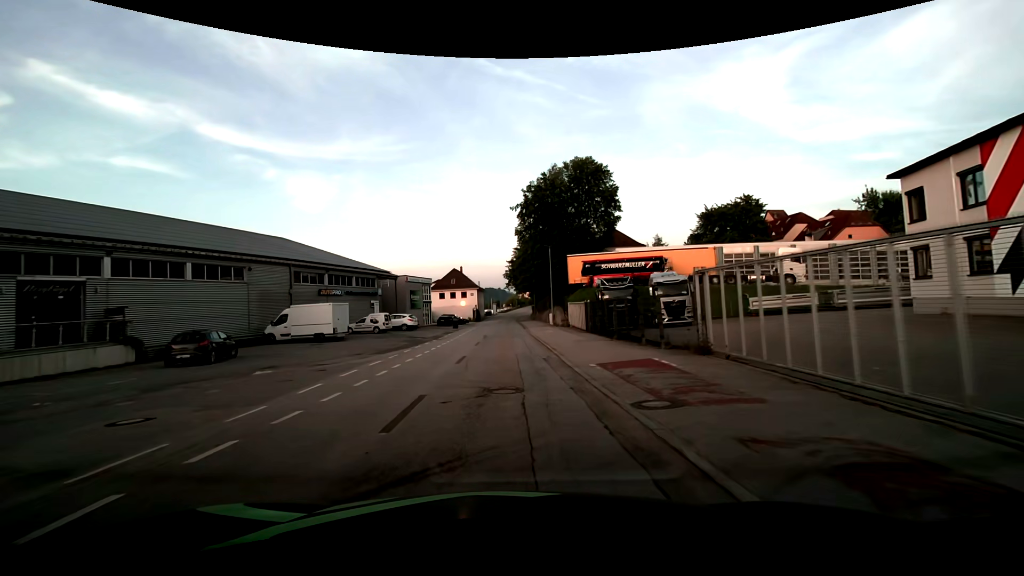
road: residential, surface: asphalt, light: Day
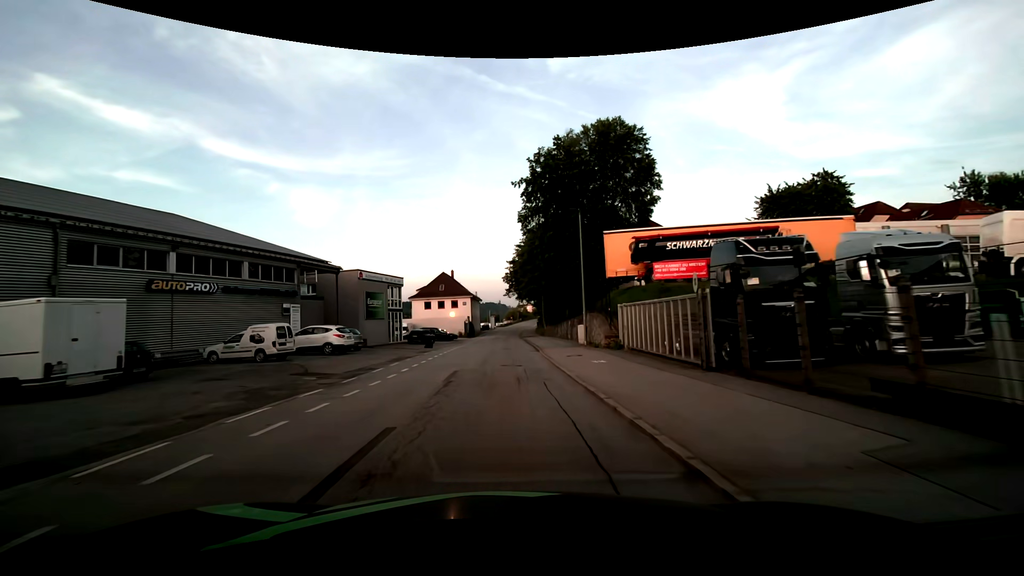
(0.0, +20.8) m; 0°
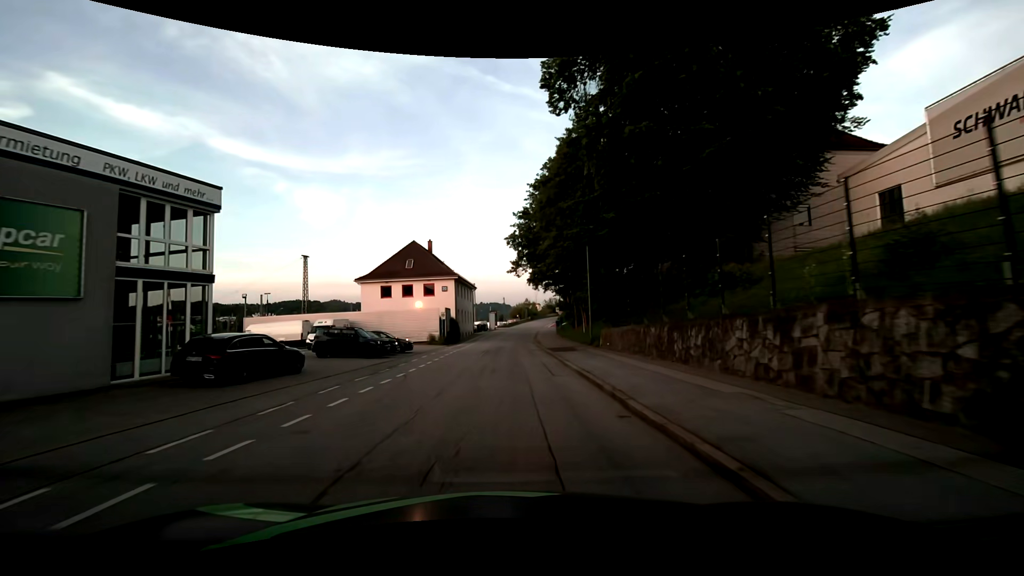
(-0.3, +35.5) m; -1°
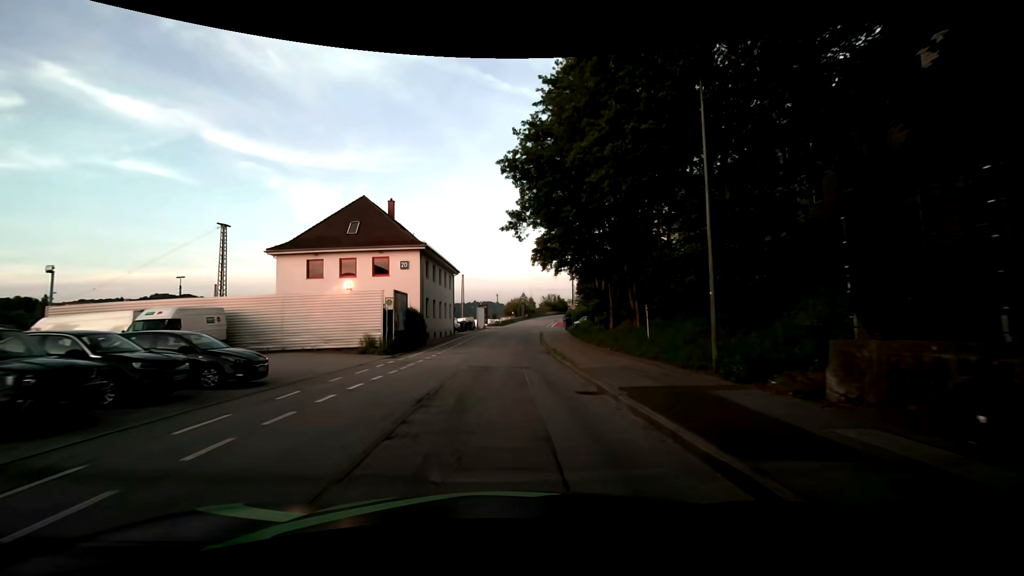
(0.0, +20.1) m; +1°
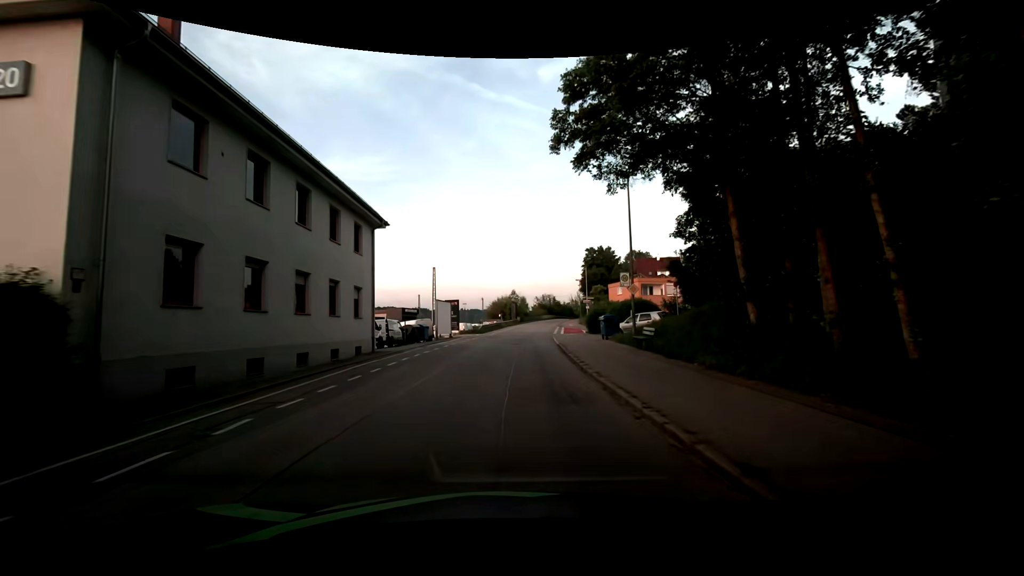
(+0.4, +29.2) m; +1°
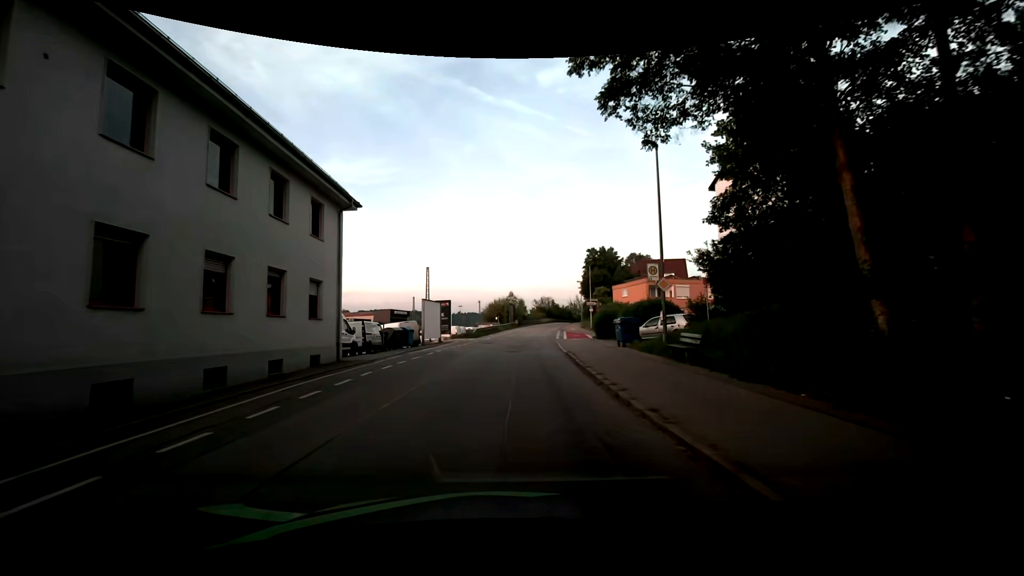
(+0.1, +4.9) m; 0°
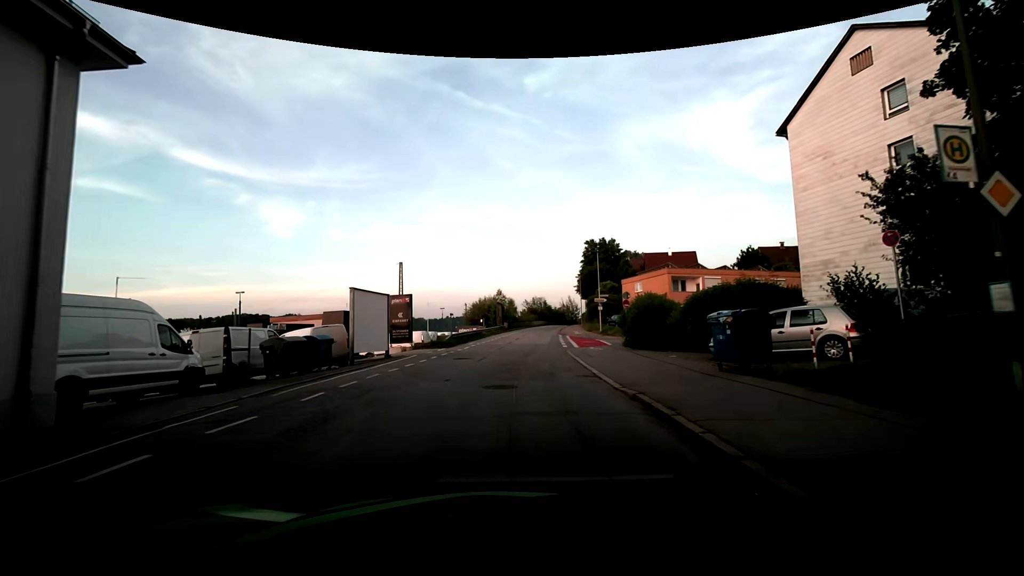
(+0.4, +13.1) m; +3°
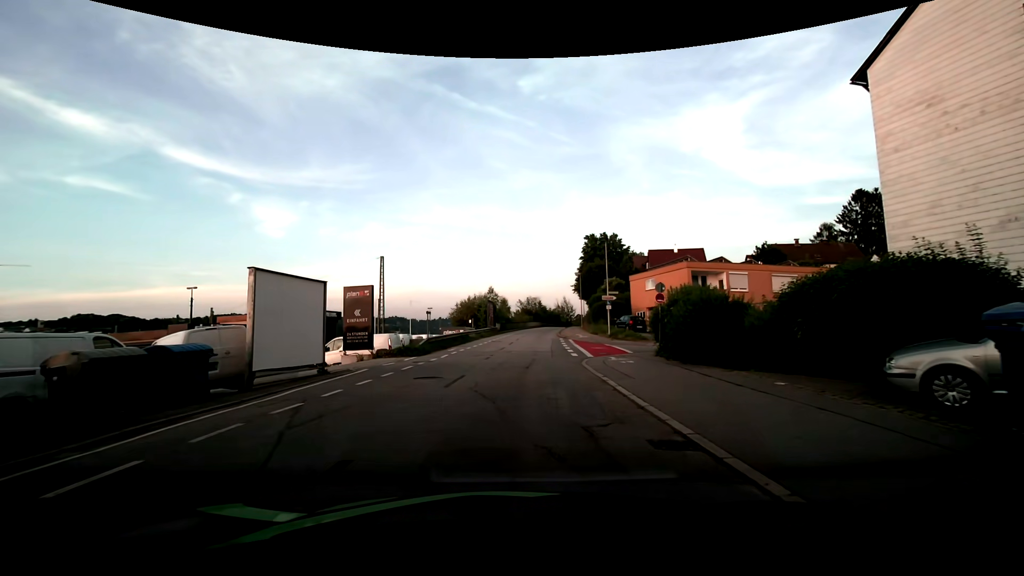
(0.0, +7.4) m; +1°
